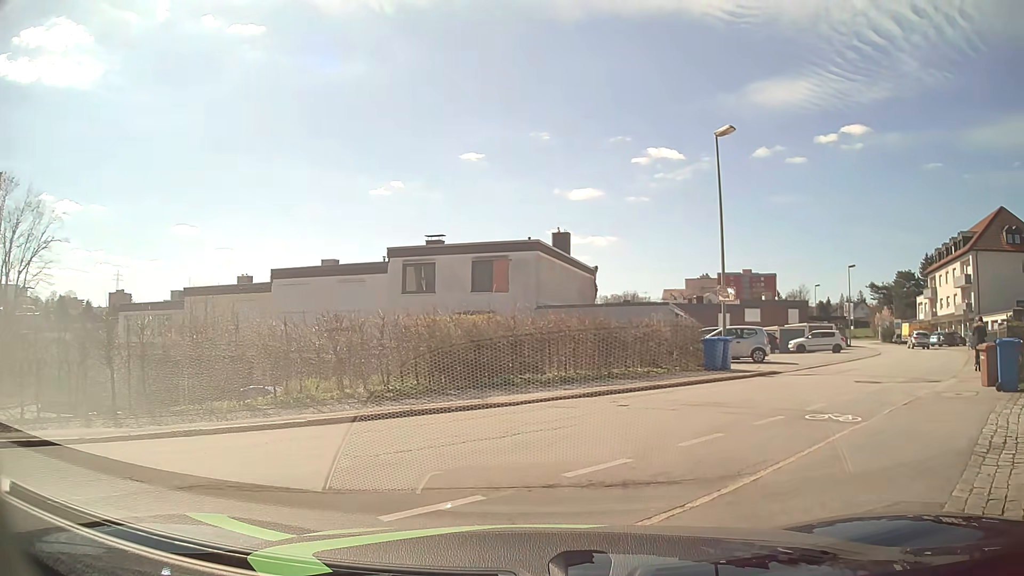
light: Day
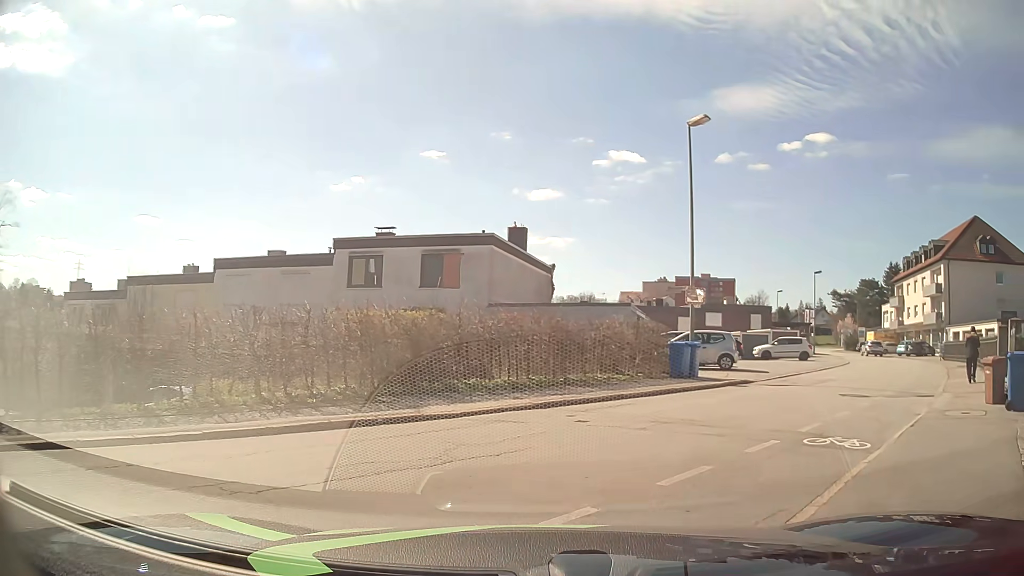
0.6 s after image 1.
(0.0, +1.9) m; +4°
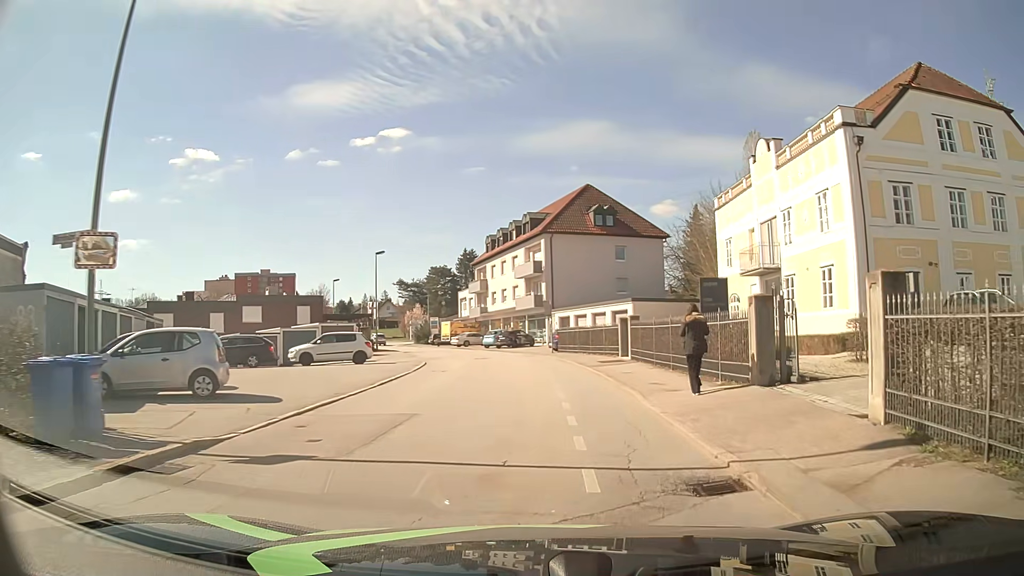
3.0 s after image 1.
(+4.2, +11.6) m; +37°
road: residential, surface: asphalt
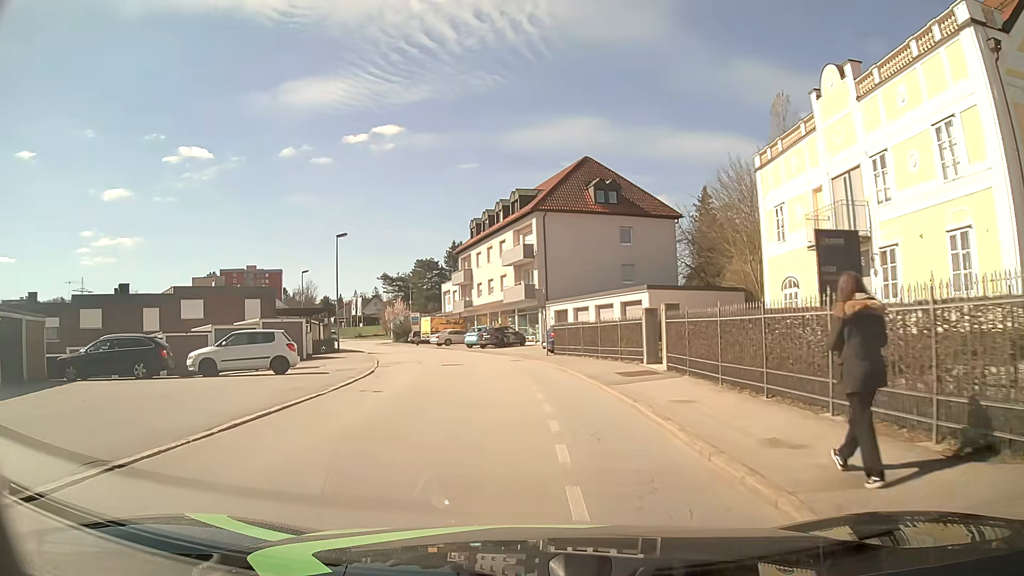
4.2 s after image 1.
(+0.1, +9.2) m; 0°
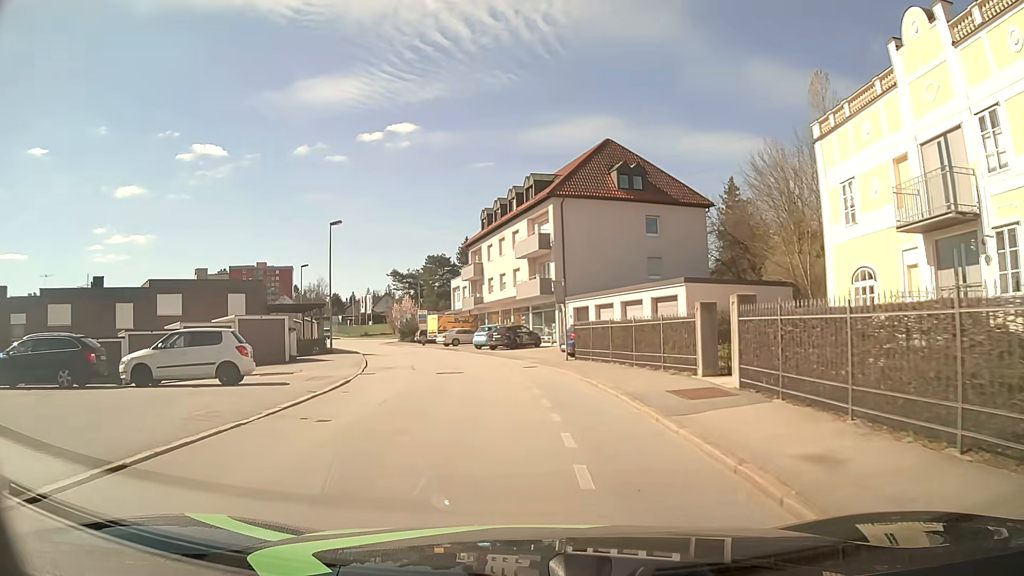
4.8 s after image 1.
(0.0, +5.1) m; -1°
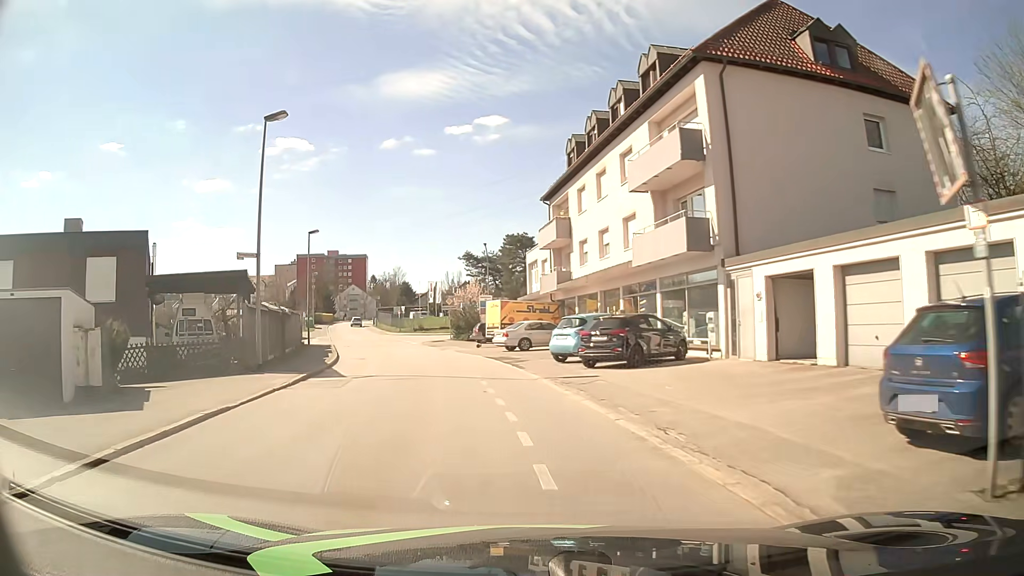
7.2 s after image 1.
(-1.2, +22.1) m; -7°
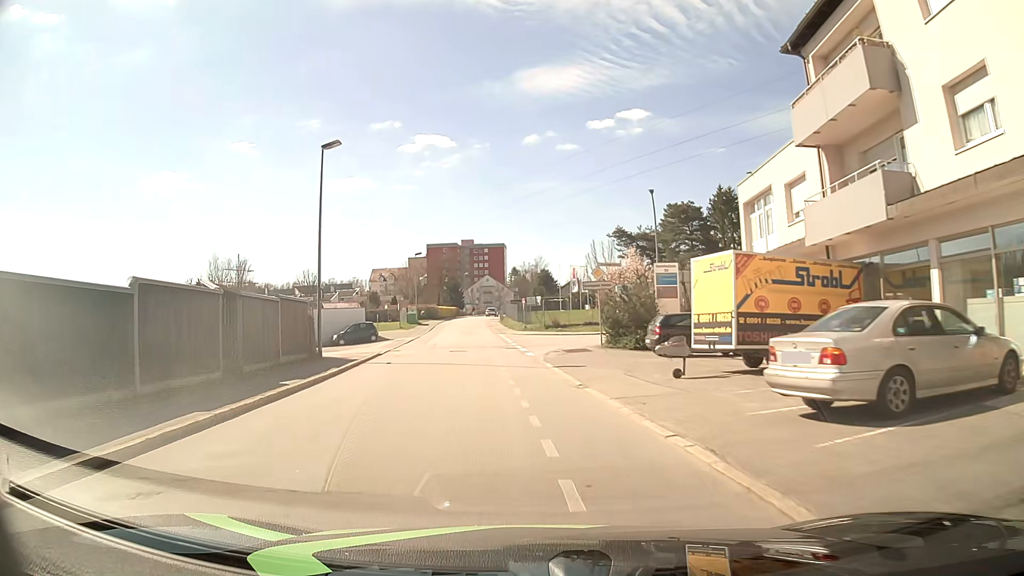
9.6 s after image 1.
(-2.8, +24.5) m; -13°
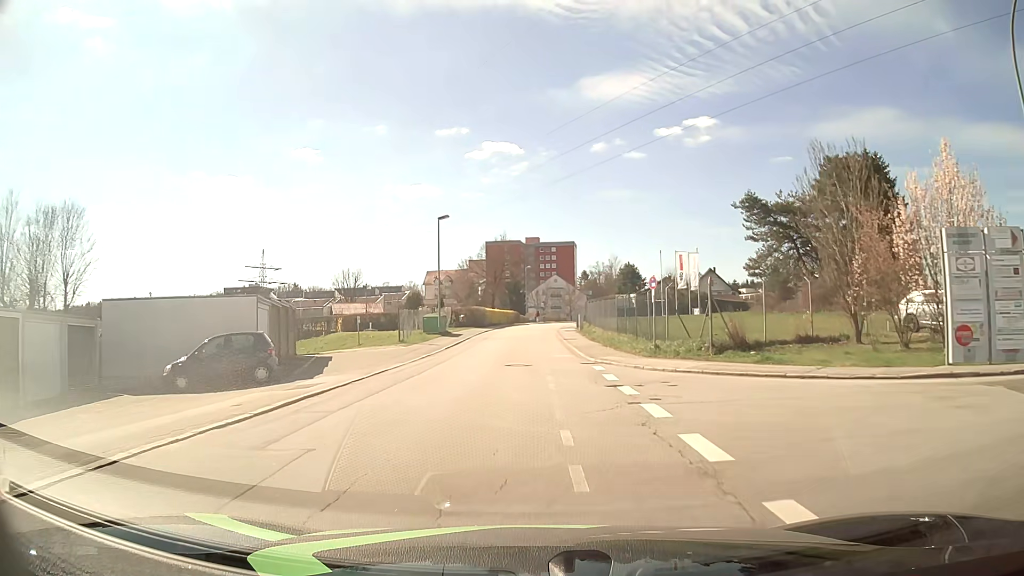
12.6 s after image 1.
(-1.8, +31.3) m; -5°
(0, +10) (0, +20) (0, +30) (0, +40) (0, +50) (0, +60) (+1, +70) (+2, +80) (+4, +90) (+6, +100) m
